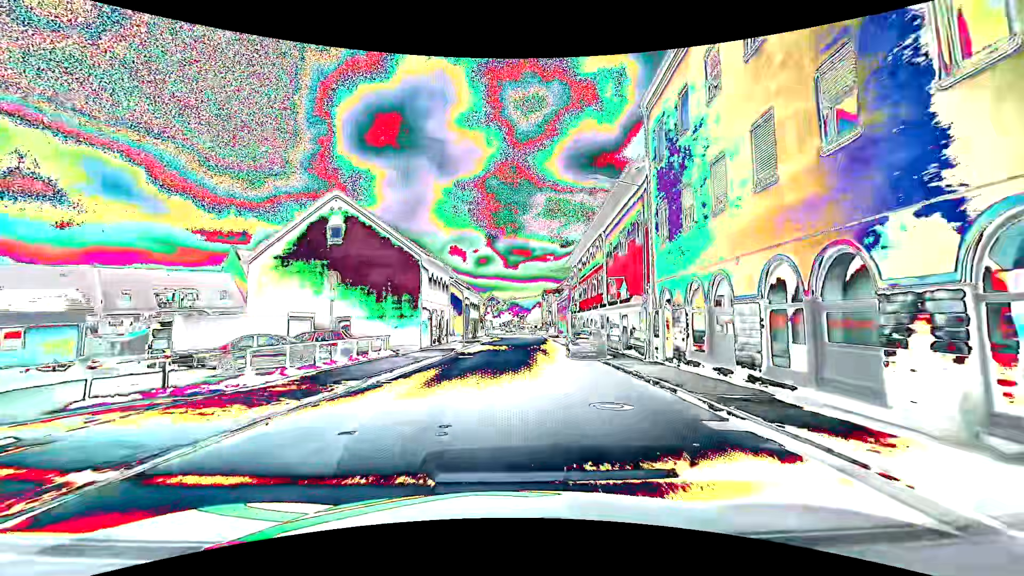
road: tertiary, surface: asphalt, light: Day
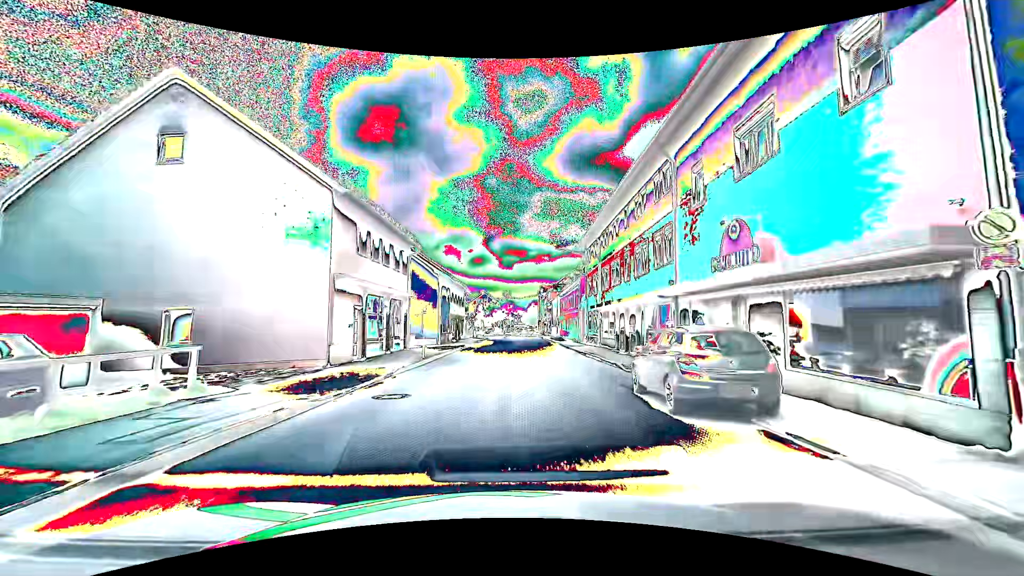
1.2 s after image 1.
(+0.2, +15.1) m; +1°
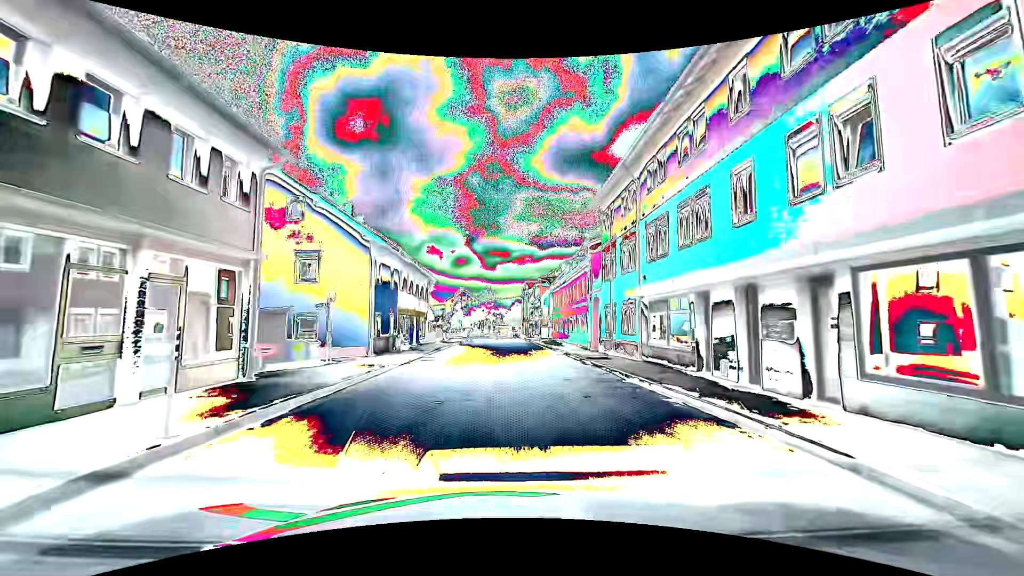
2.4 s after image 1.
(+0.2, +15.2) m; +2°
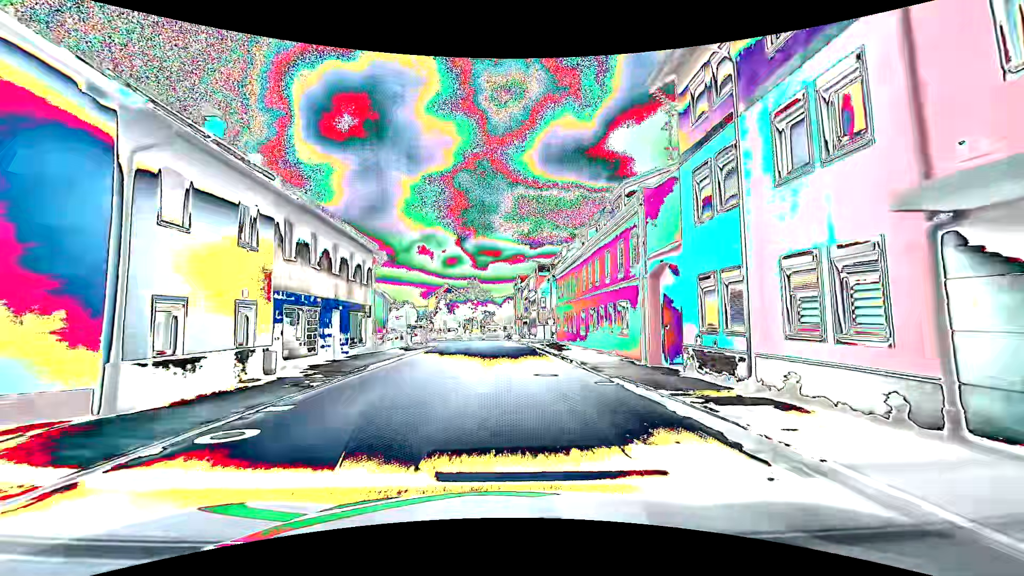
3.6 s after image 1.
(+0.2, +15.2) m; +1°
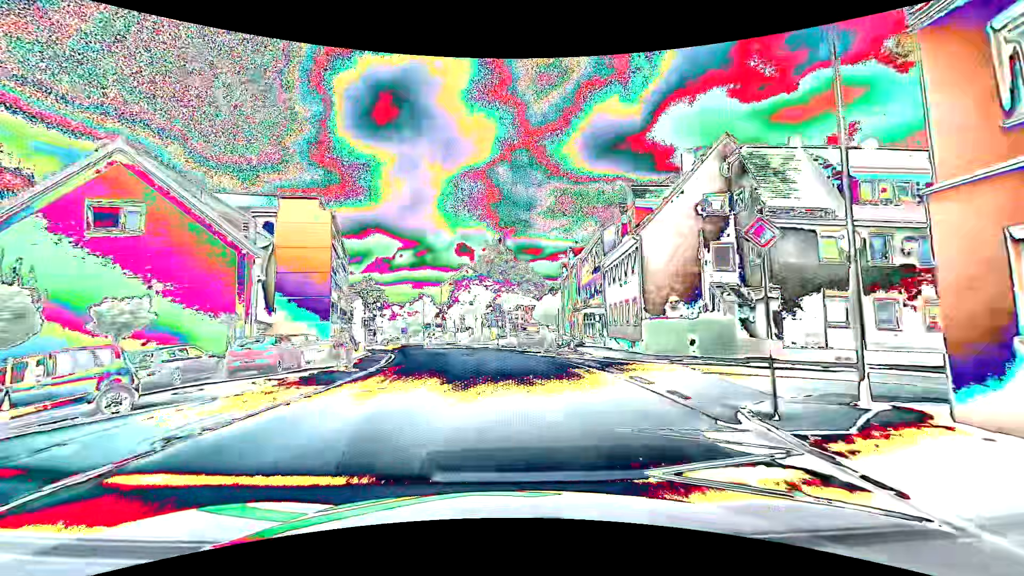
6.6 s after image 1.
(-1.3, +38.0) m; -4°
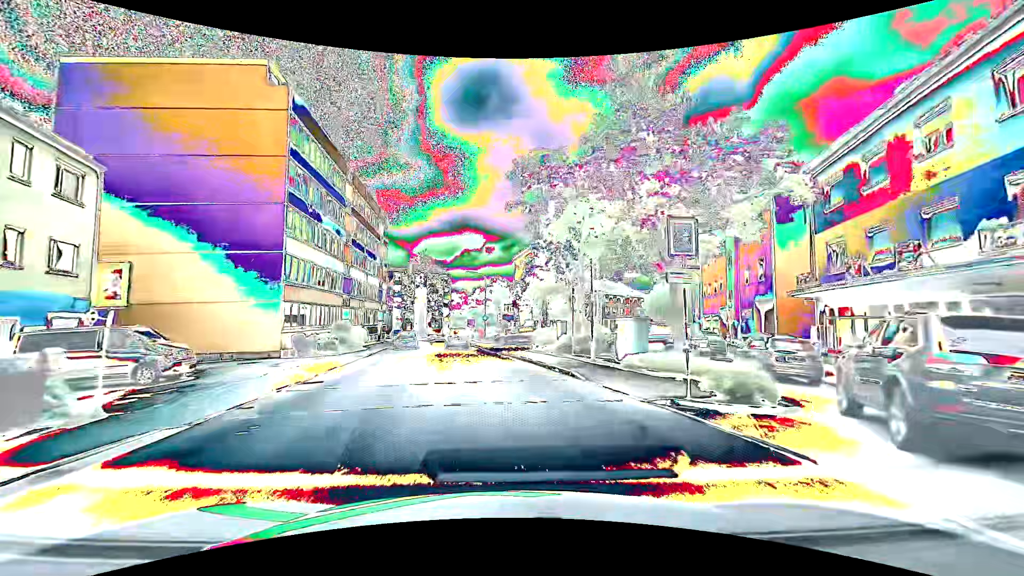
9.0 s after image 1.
(-2.4, +30.2) m; -10°
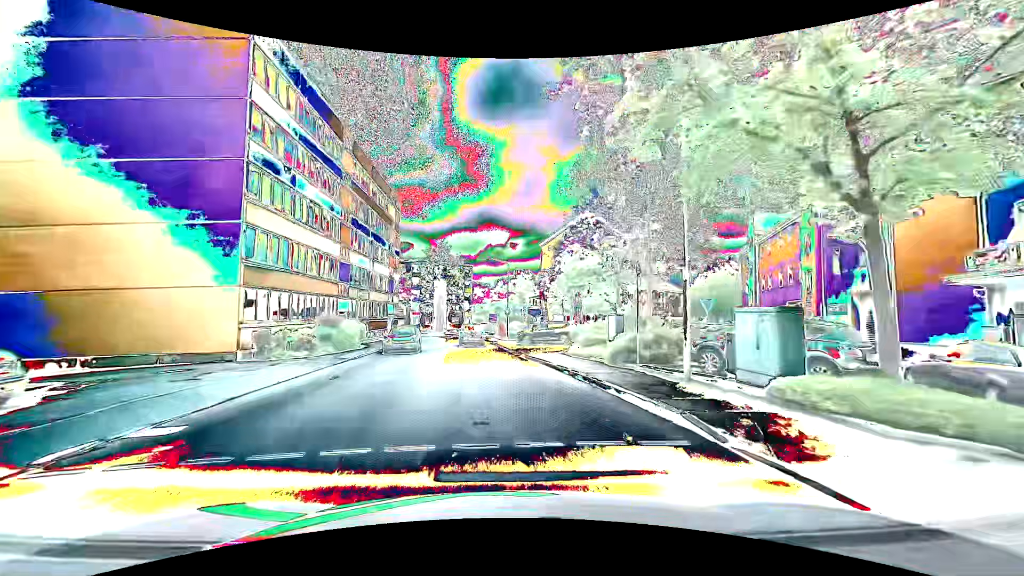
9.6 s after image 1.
(-0.1, +7.2) m; -3°
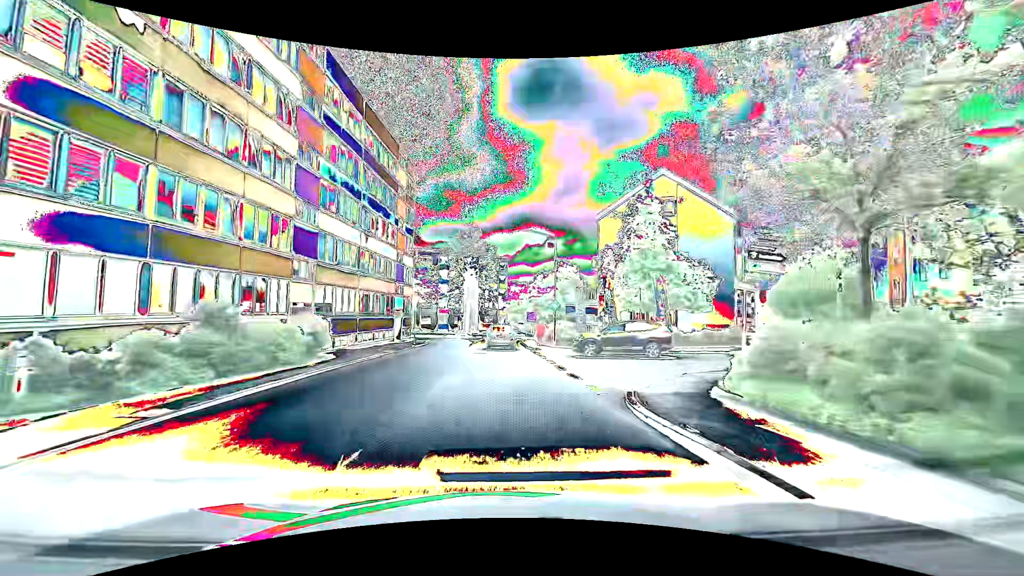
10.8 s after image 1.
(-0.6, +13.8) m; -4°
